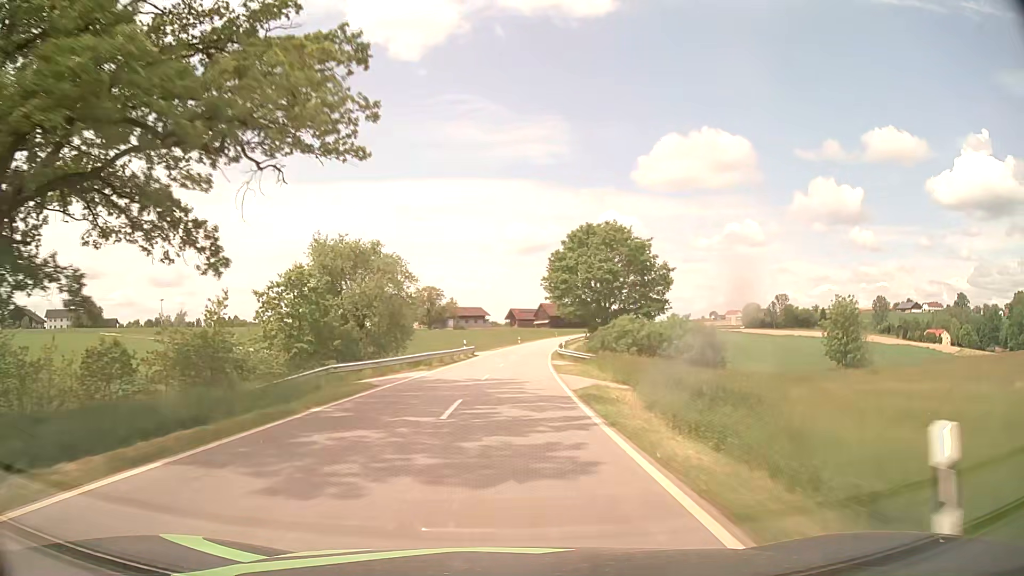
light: Day
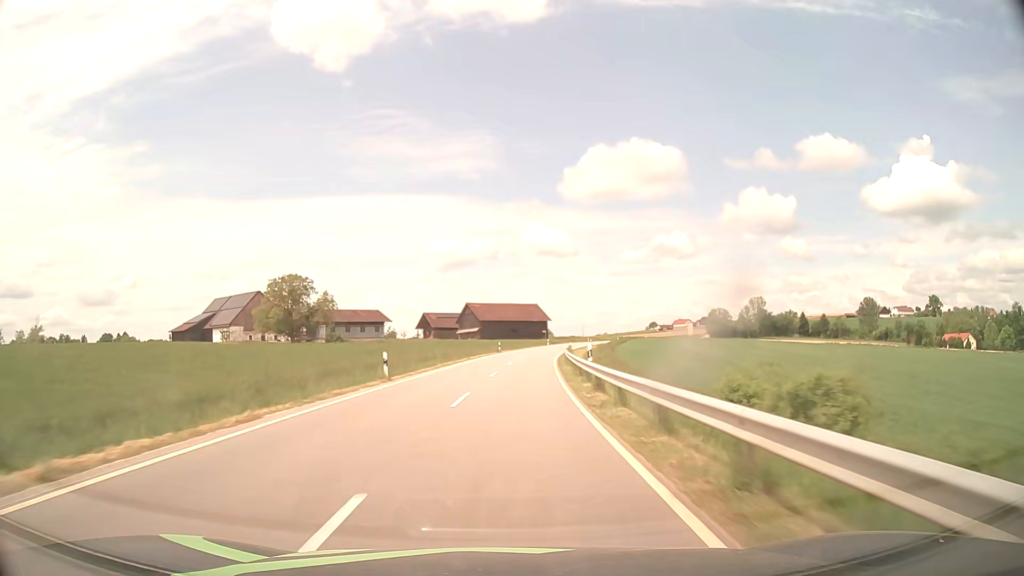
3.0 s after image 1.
(+3.4, +70.5) m; +6°
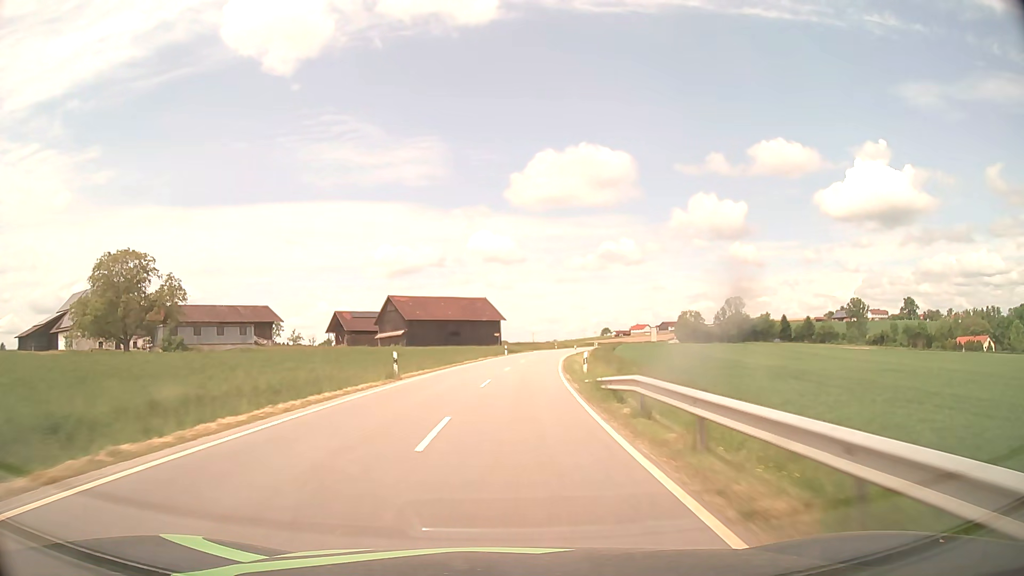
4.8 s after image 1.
(+1.3, +42.1) m; +4°
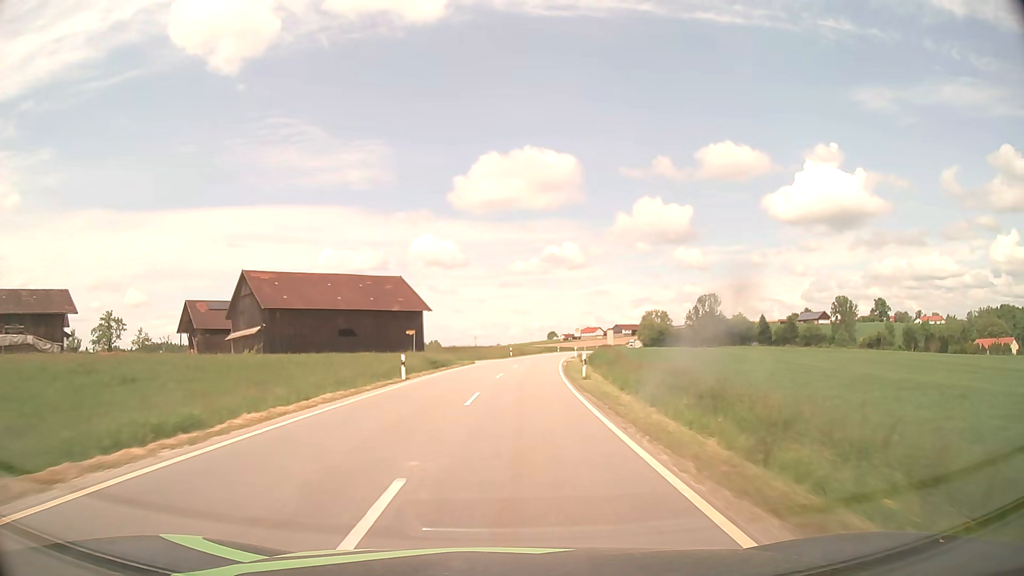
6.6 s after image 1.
(+1.7, +42.1) m; +5°
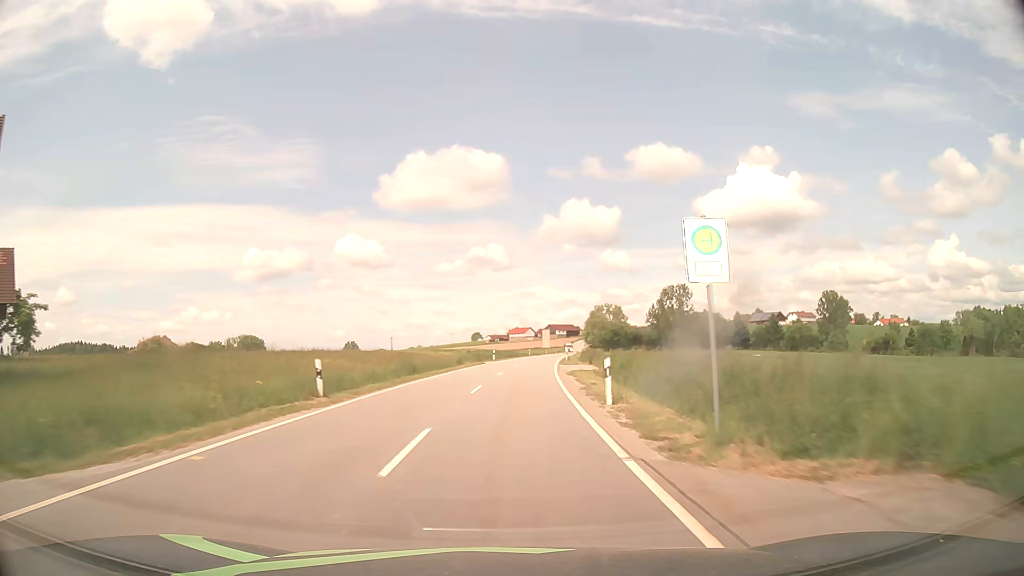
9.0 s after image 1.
(+3.3, +56.6) m; +6°
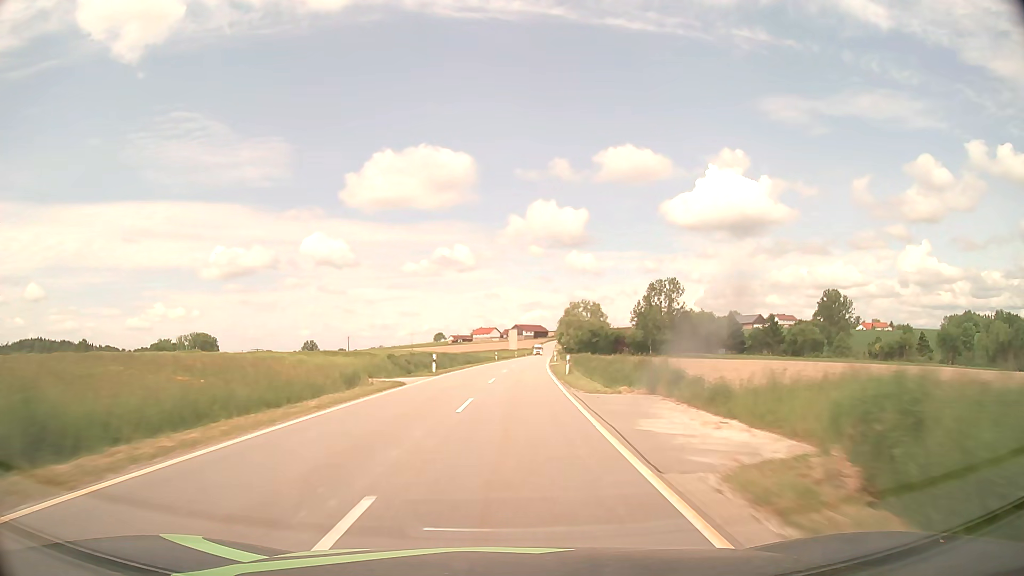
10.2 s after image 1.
(+0.7, +29.2) m; +3°
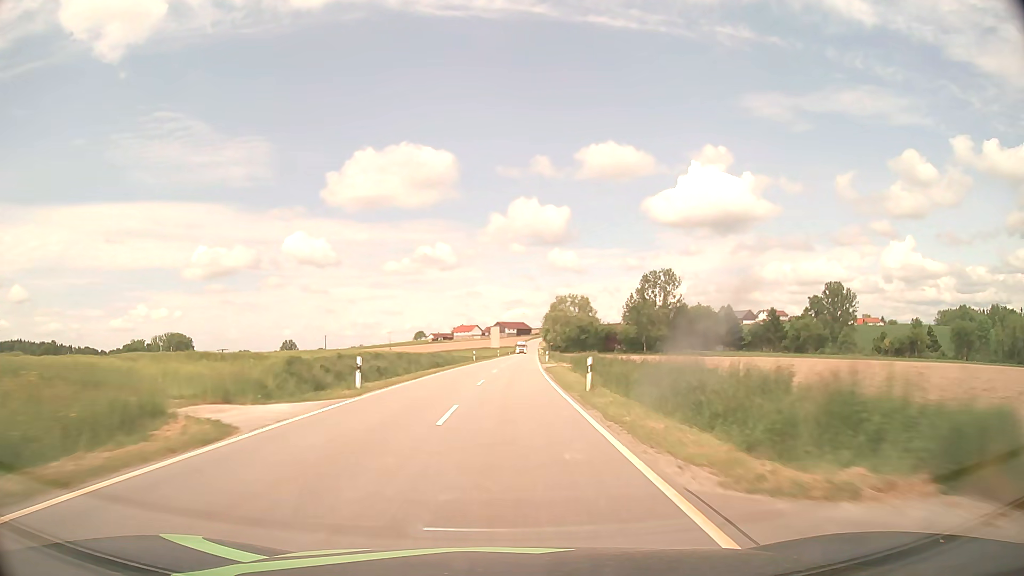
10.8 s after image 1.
(+0.2, +15.0) m; +2°
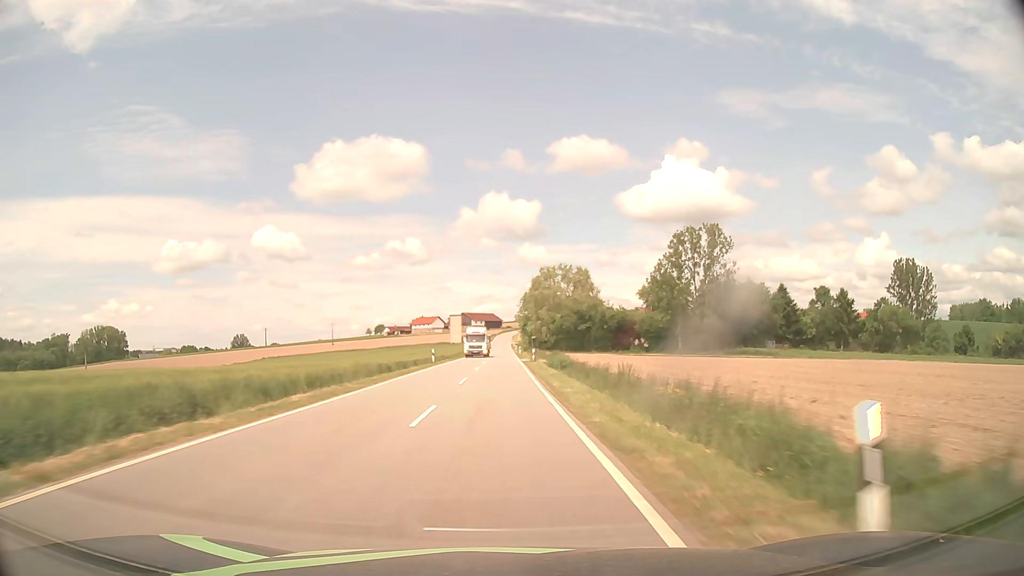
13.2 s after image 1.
(+1.9, +61.3) m; +3°
(0, +10) (0, +20) (0, +30) (0, +40) (0, +50) (0, +60) (0, +70) (0, +80) (0, +90) (0, +100) m
